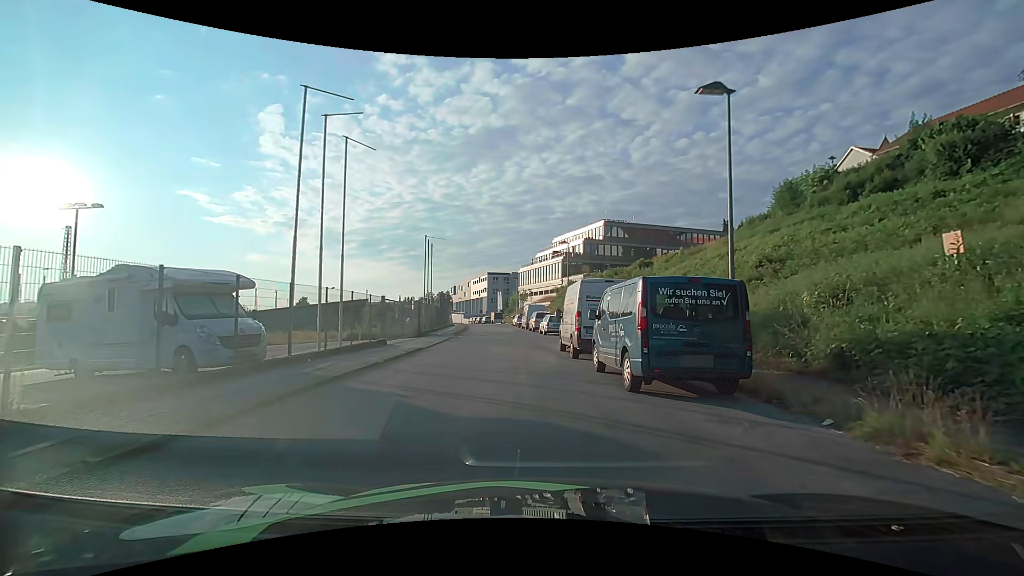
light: Day
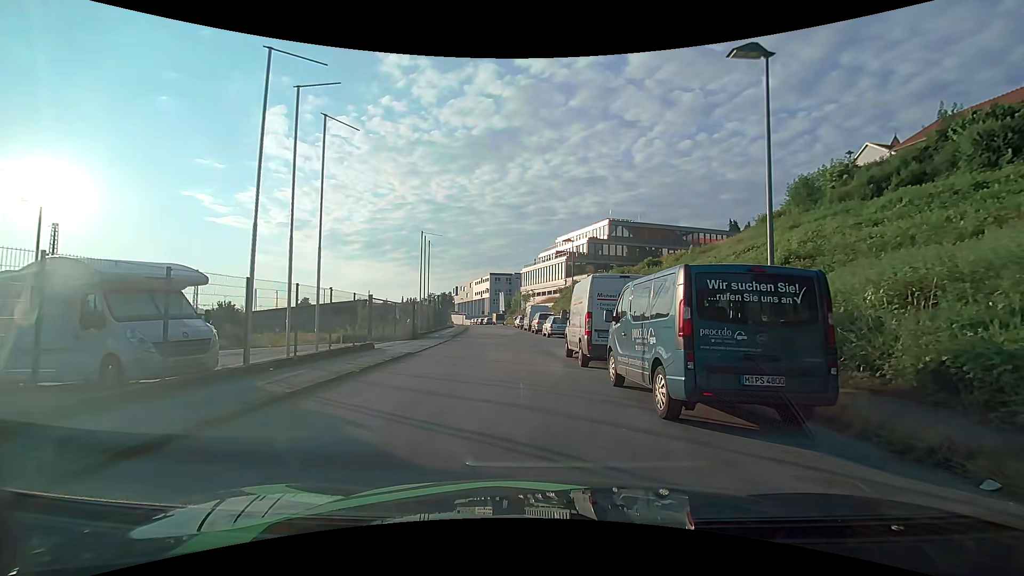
(0.0, +2.1) m; +1°
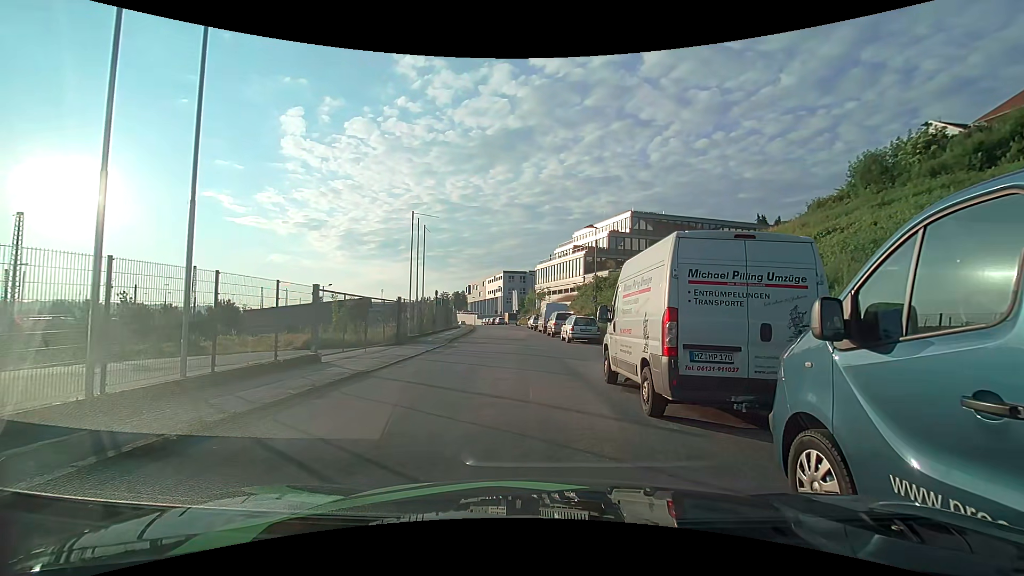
(-0.1, +6.5) m; -1°
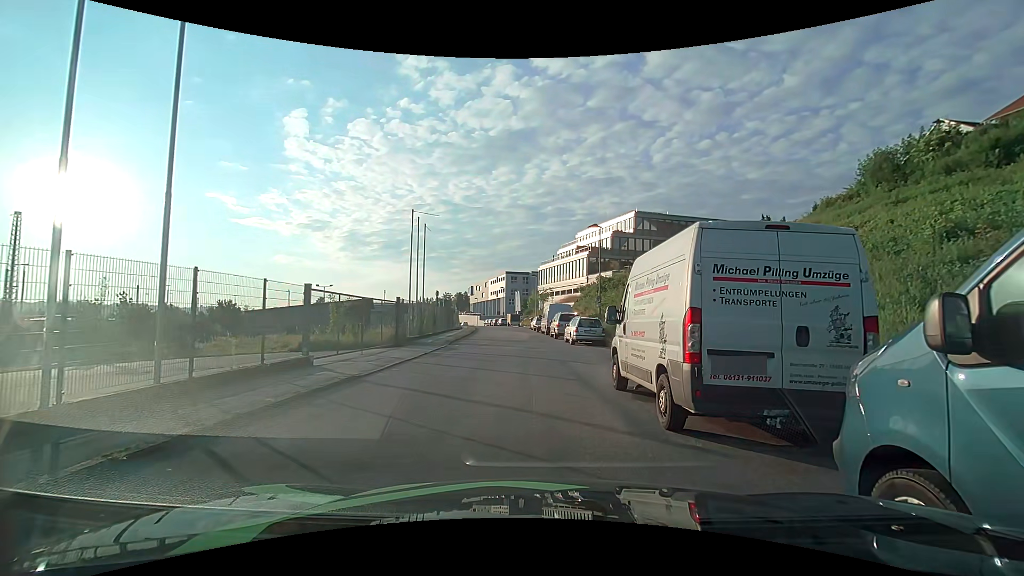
(0.0, +0.8) m; -1°
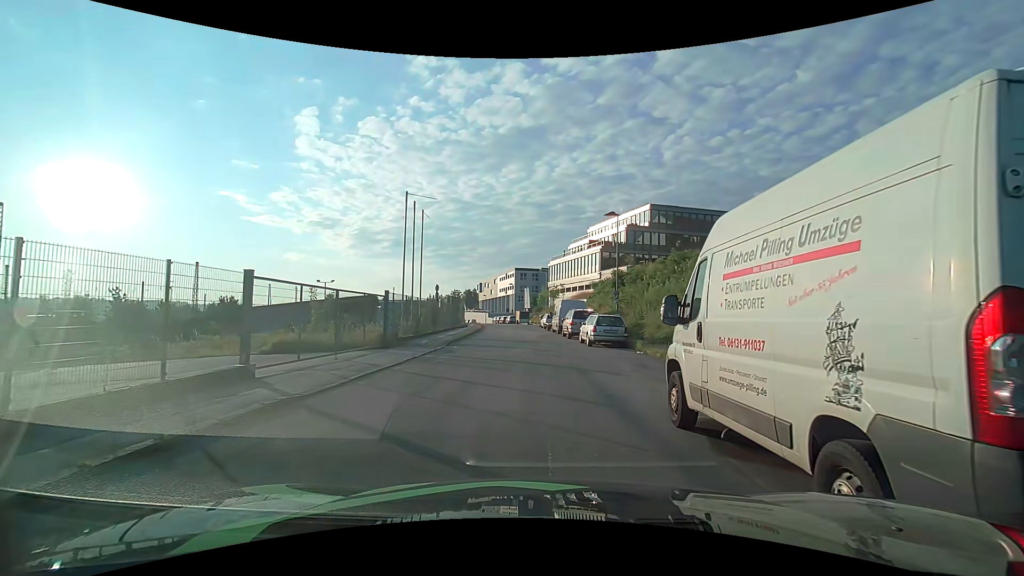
(0.0, +3.6) m; 0°
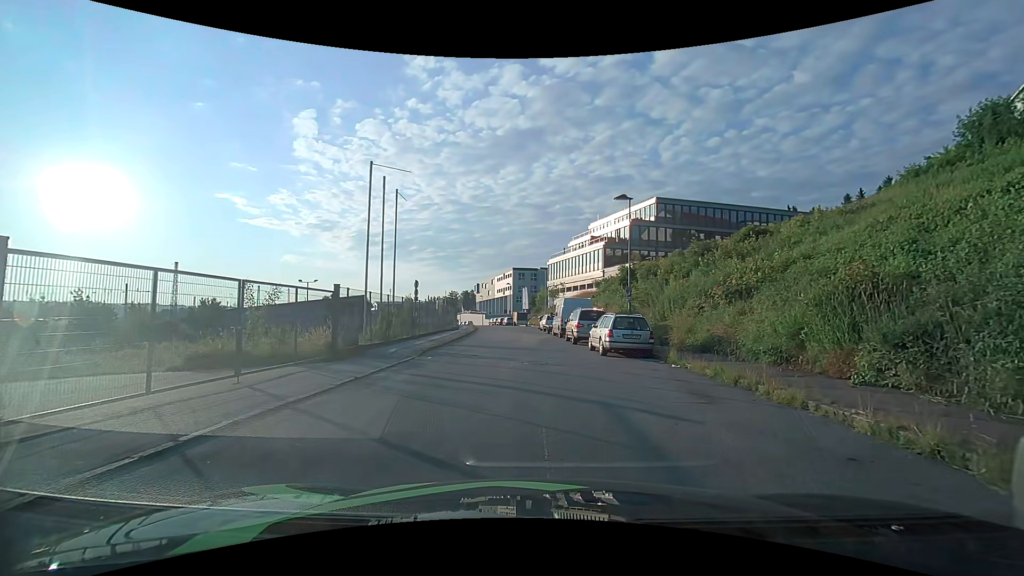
(-0.1, +5.1) m; 0°
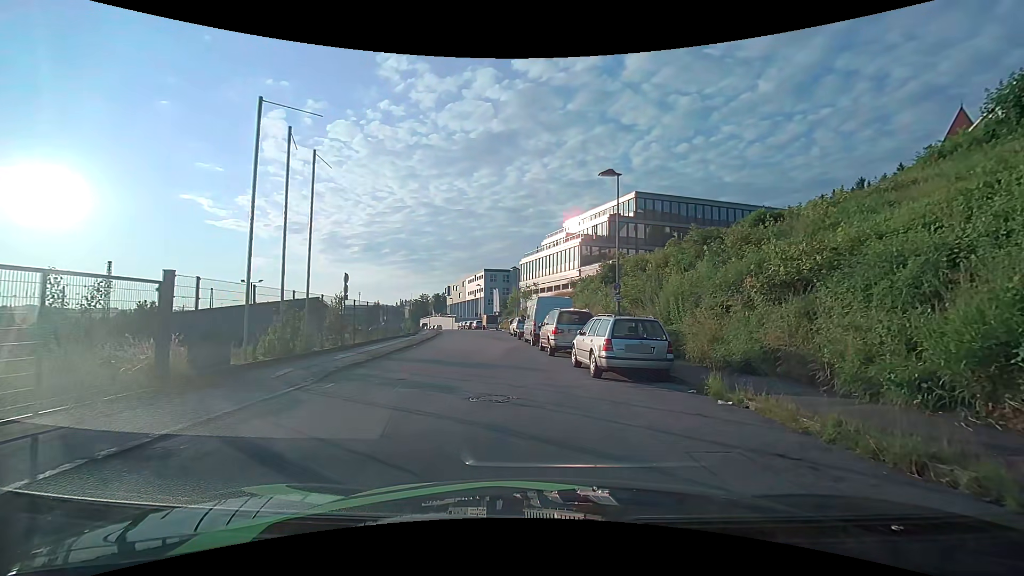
(+0.1, +5.9) m; +3°
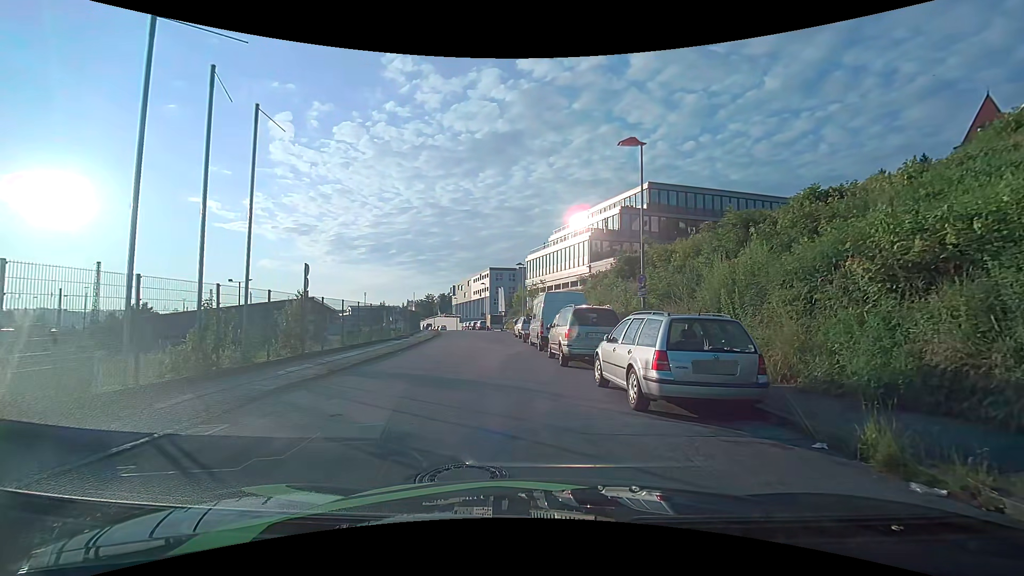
(0.0, +4.1) m; -1°
